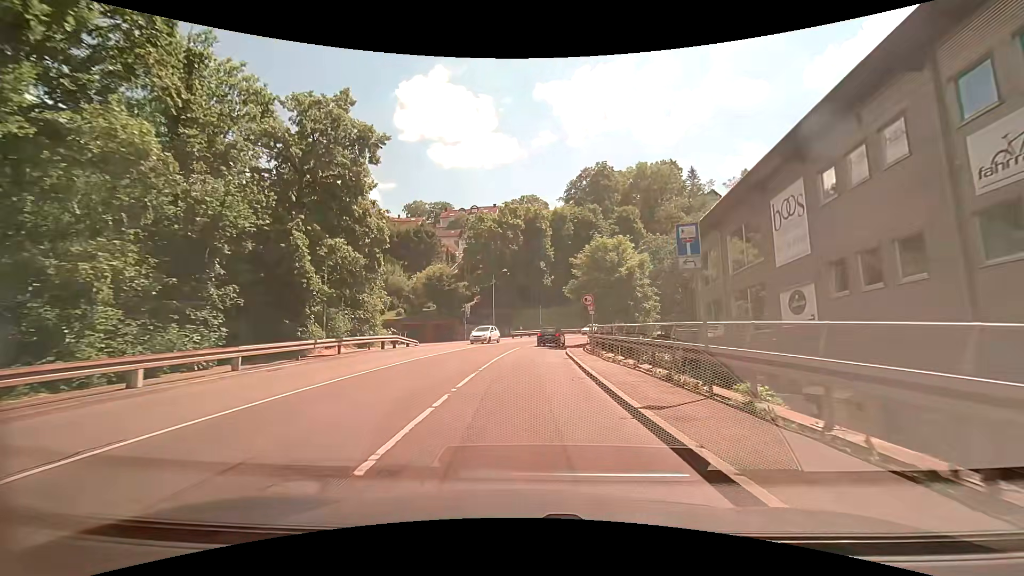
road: secondary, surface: asphalt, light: Day
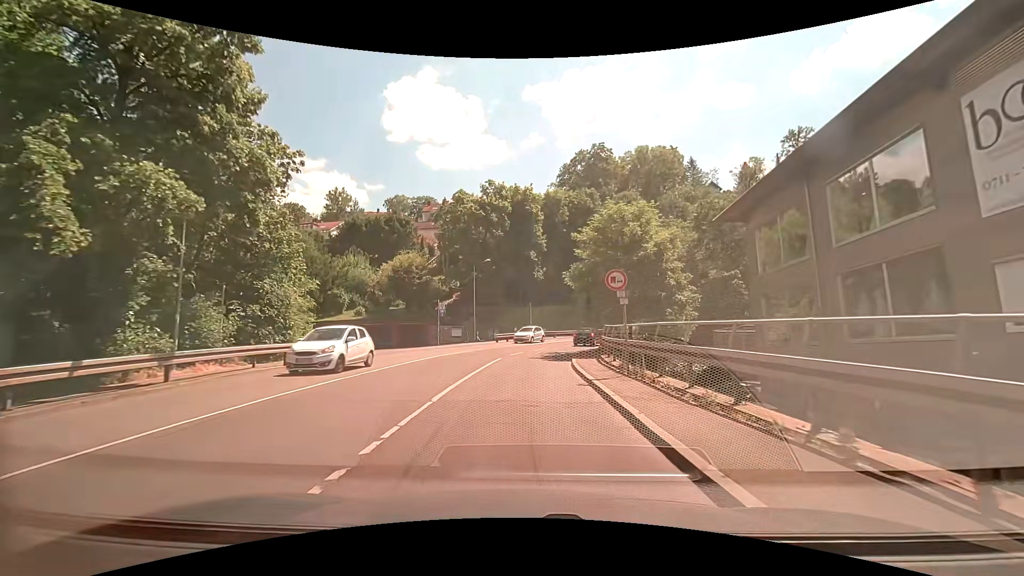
(+0.2, +10.5) m; +2°
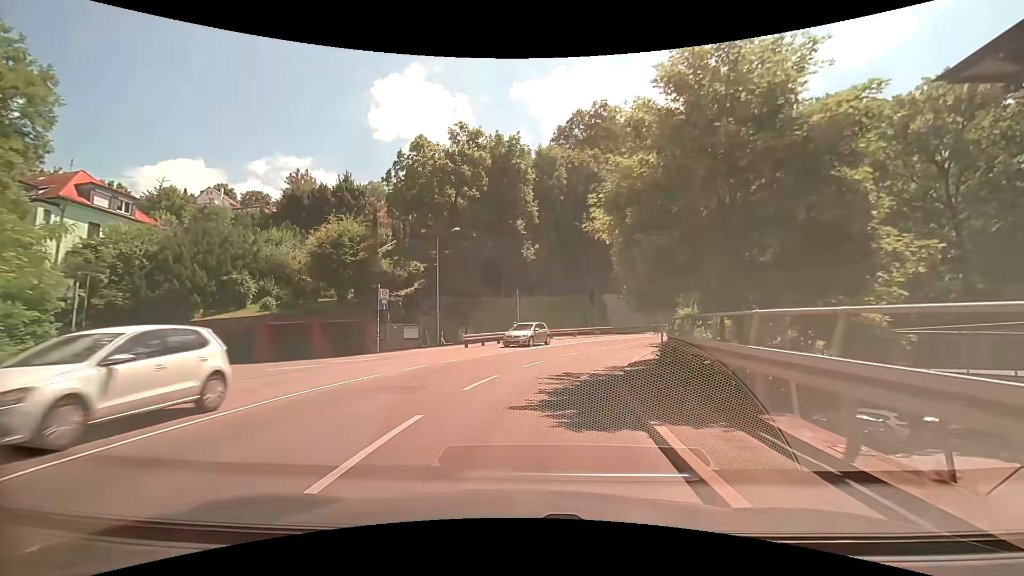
(+0.1, +15.3) m; +1°
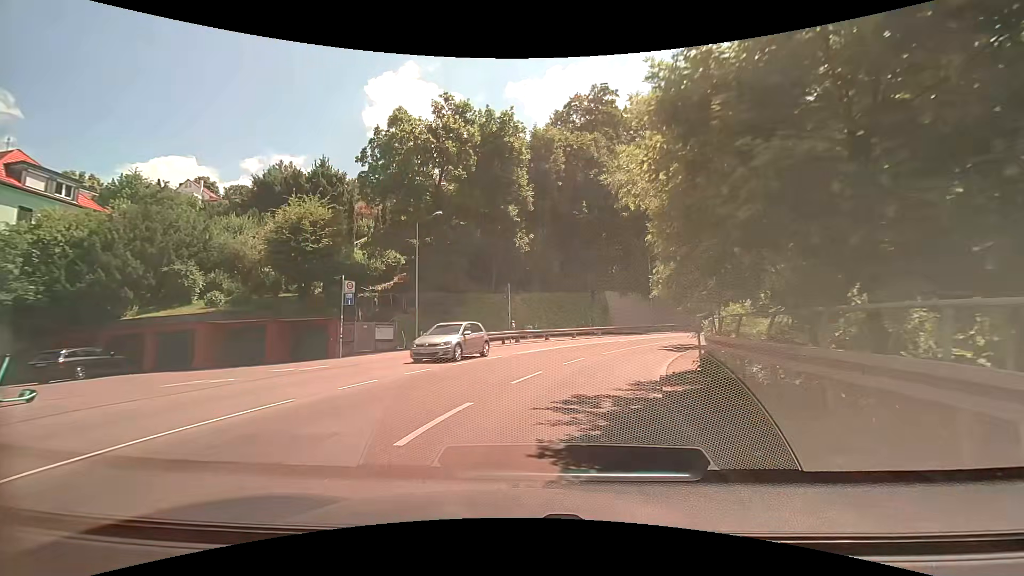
(0.0, +4.9) m; 0°
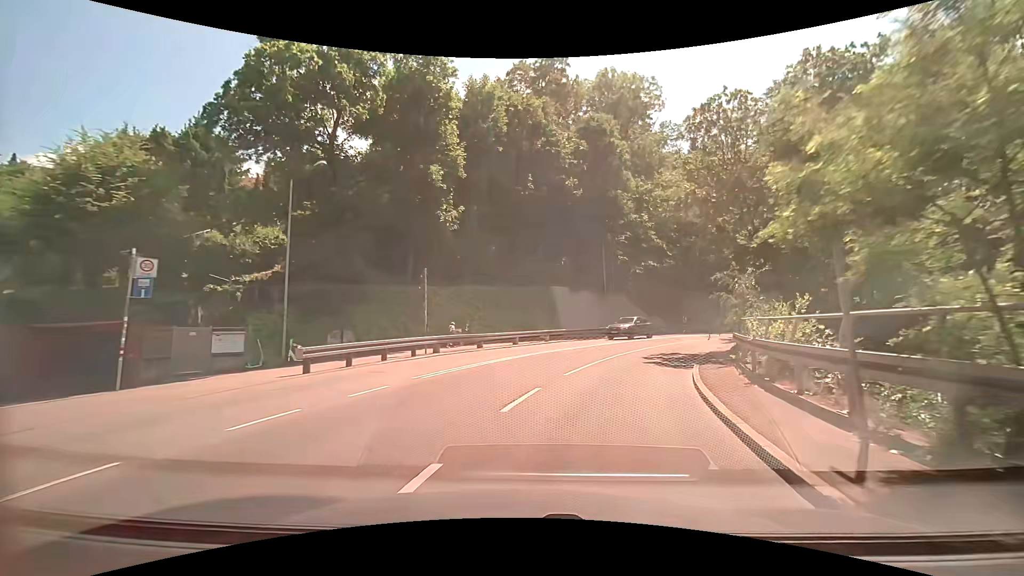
(+0.4, +9.4) m; +6°
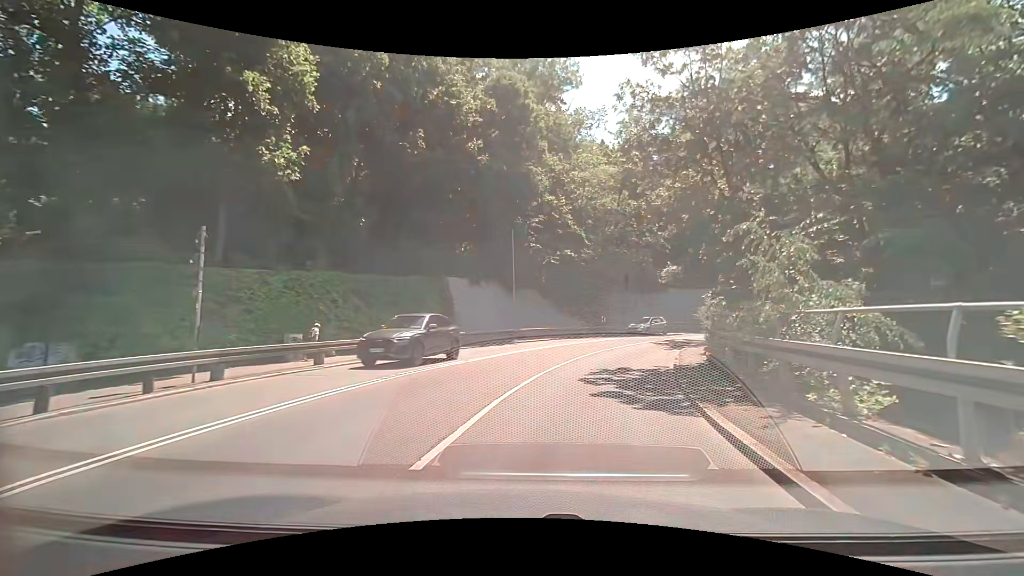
(+0.9, +8.9) m; +12°
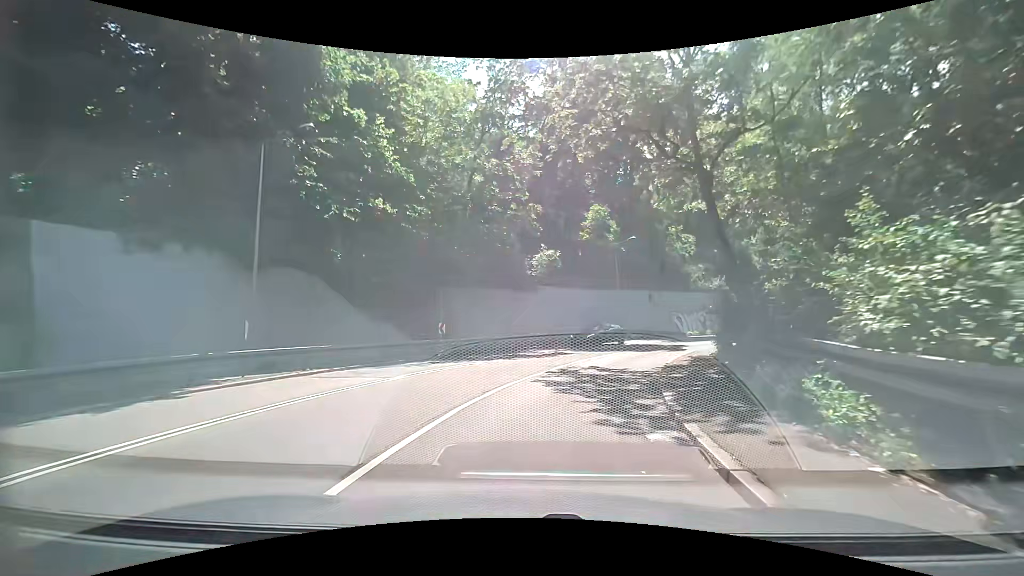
(+2.6, +17.5) m; +16°
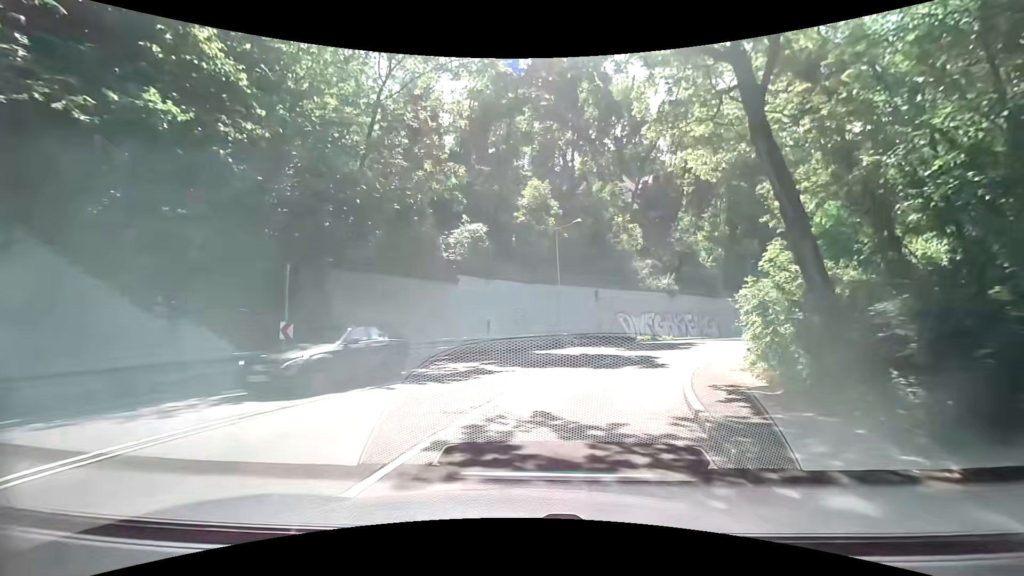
(+0.6, +8.9) m; +8°
(+1, +10) (+4, +19) (+10, +28) (+17, +35) (+24, +42) (+31, +49) (+39, +56) (+46, +62) (+54, +68) (+63, +73) m
